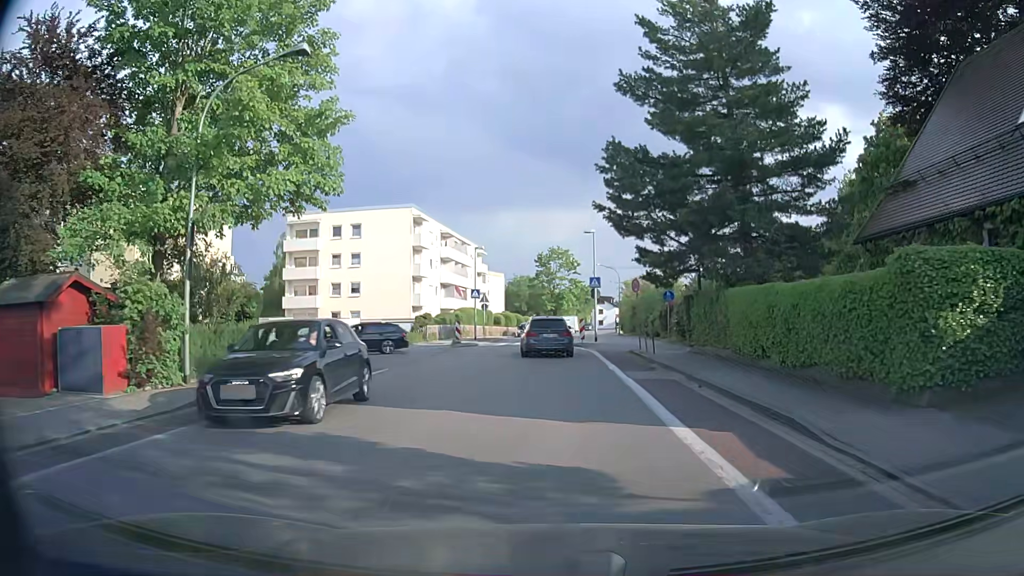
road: tertiary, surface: asphalt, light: Day
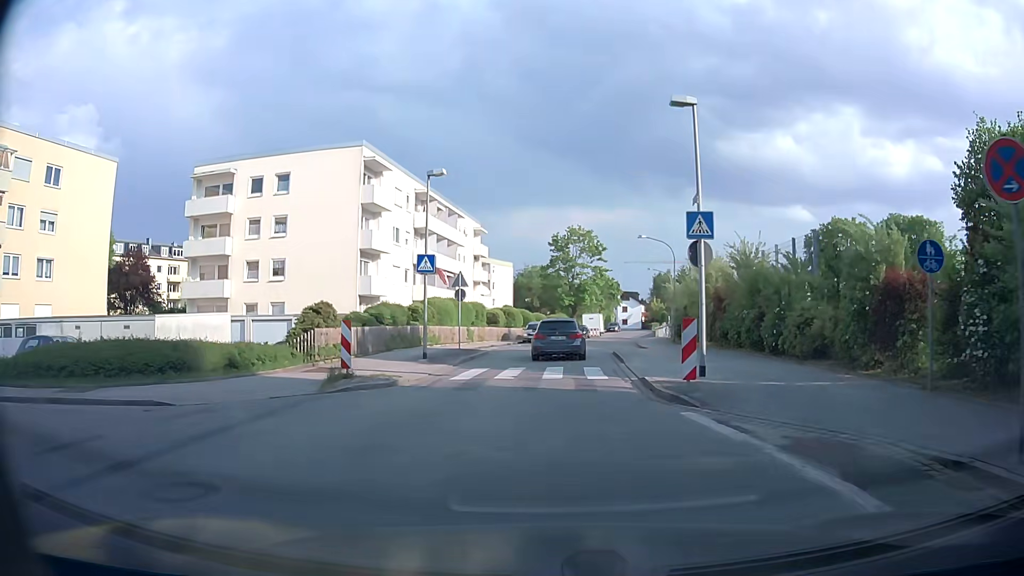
(-0.3, +22.8) m; -1°
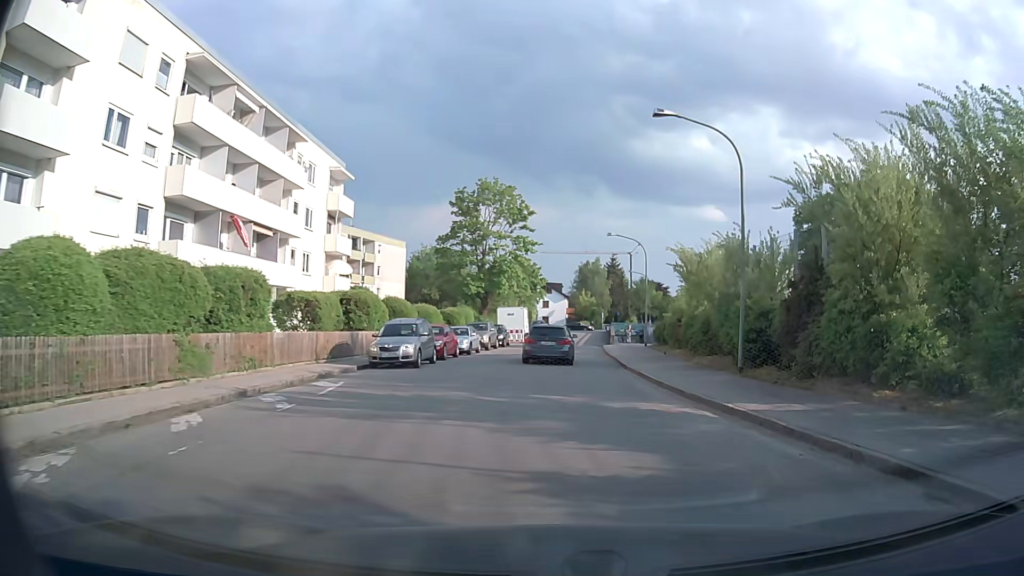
(+0.6, +28.1) m; +8°
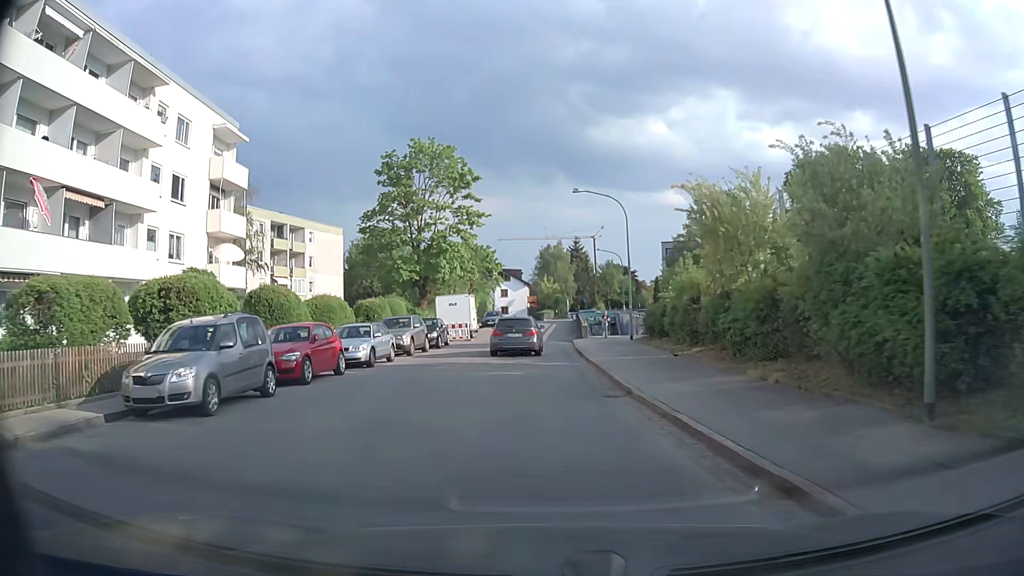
(+0.5, +11.5) m; +2°
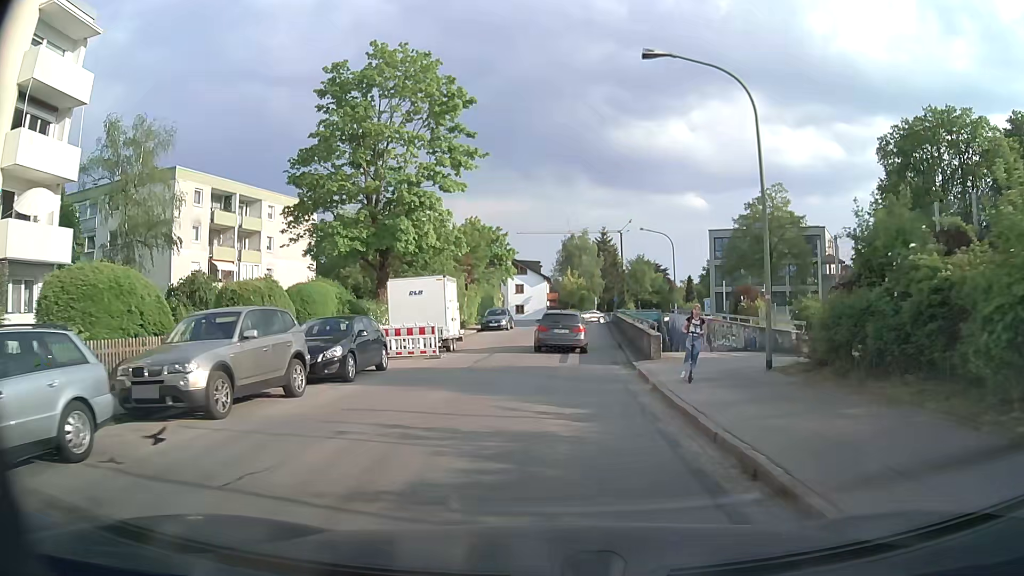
(-0.3, +17.6) m; -2°
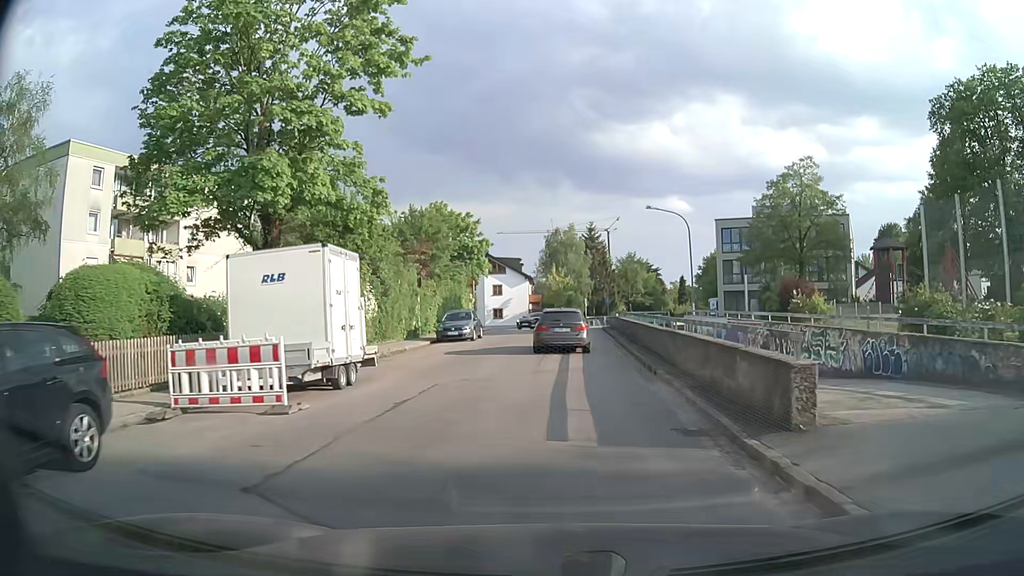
(+0.2, +11.8) m; +2°
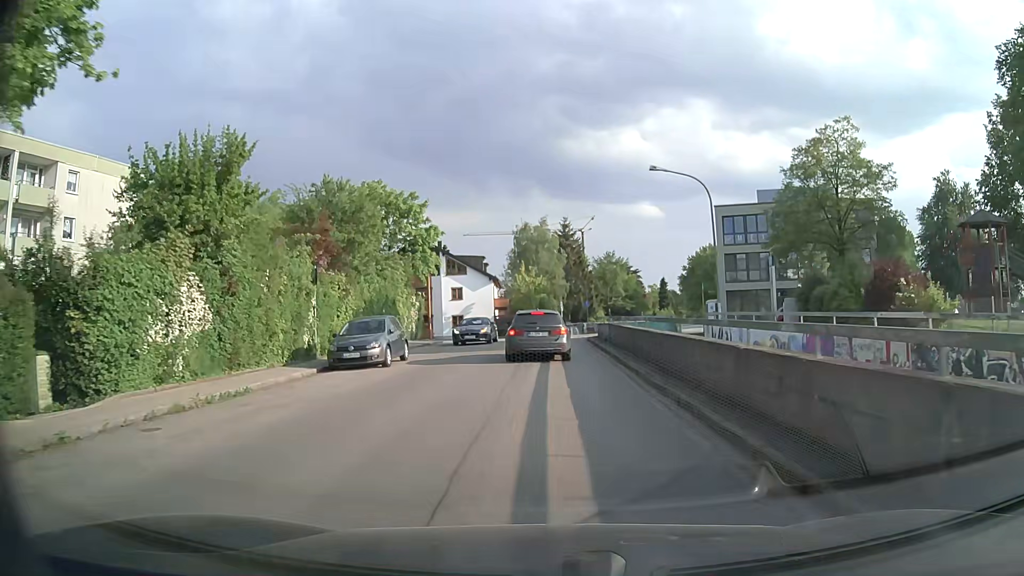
(+0.3, +12.2) m; +2°
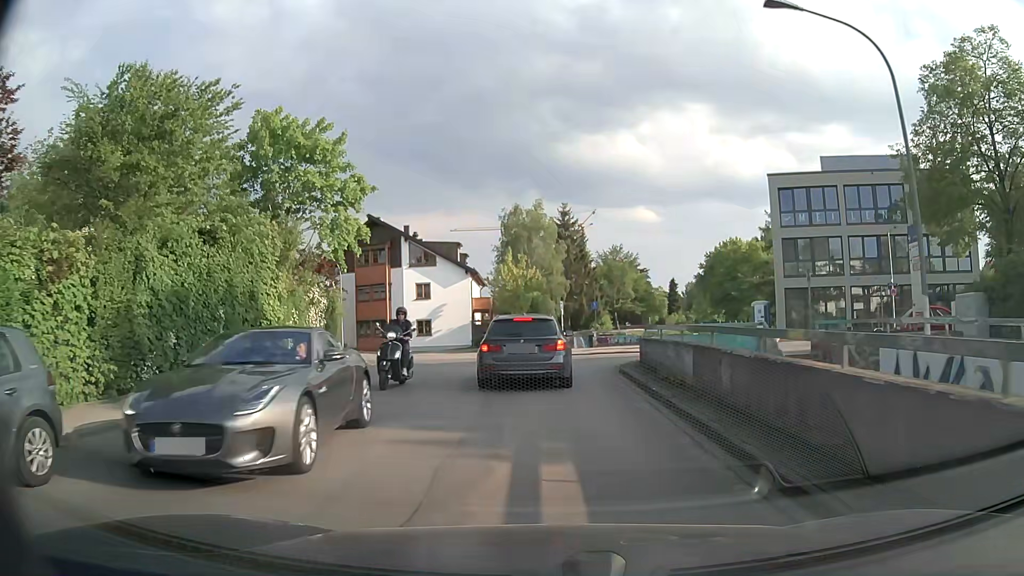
(+0.1, +16.4) m; +1°
(0, +10) (0, +20) (+1, +30) (-6, +37) (-15, +42) (-24, +46) (-33, +50) (-42, +54) (-51, +58) (-60, +62) m
